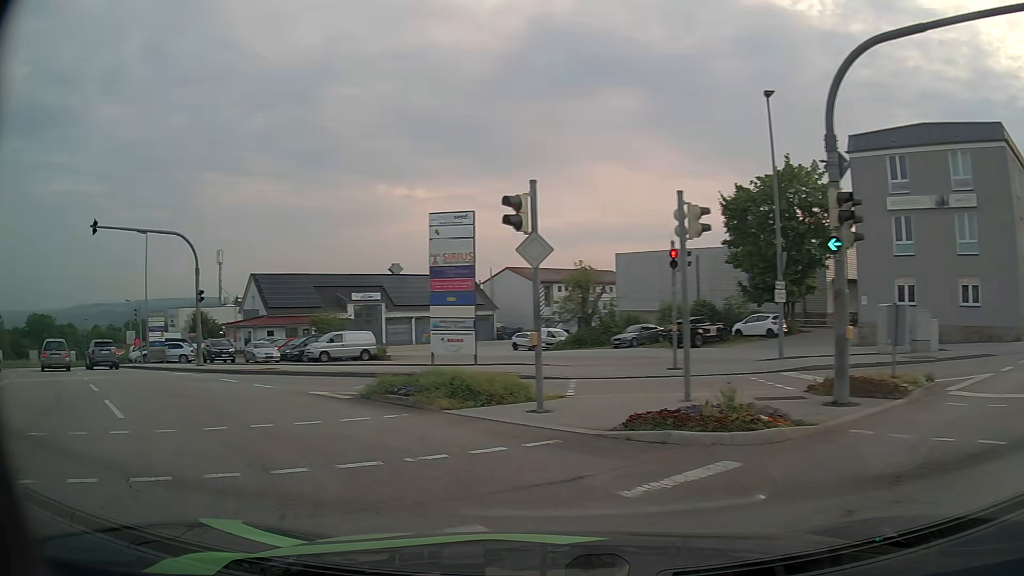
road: tertiary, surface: asphalt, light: Day
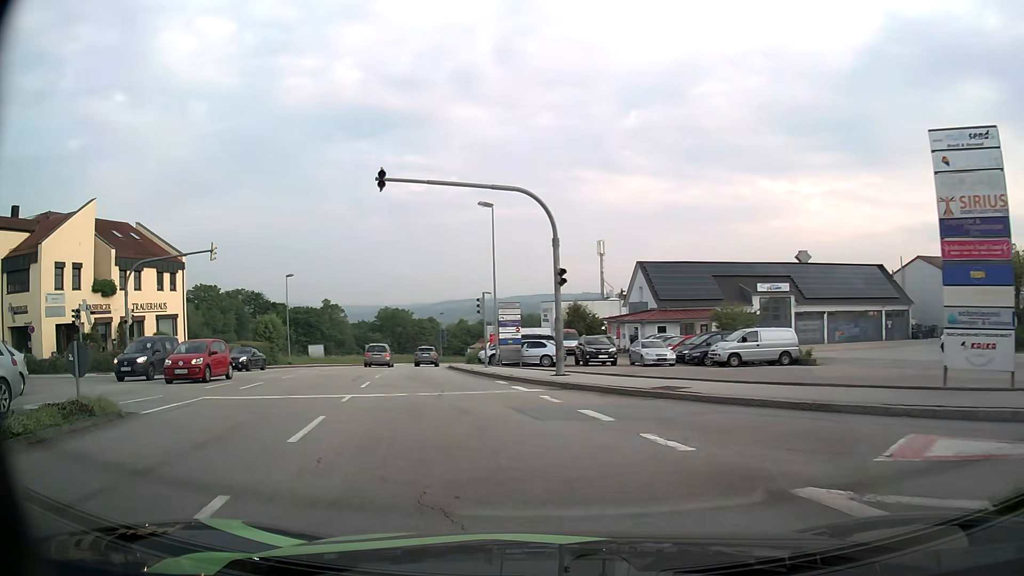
(-3.1, +8.6) m; -35°
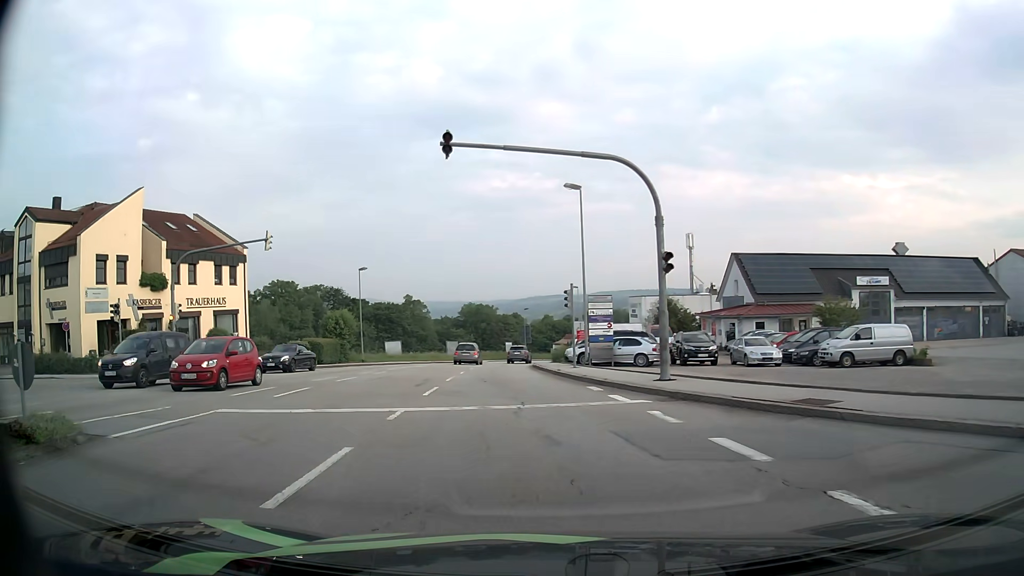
(-0.2, +3.5) m; -6°
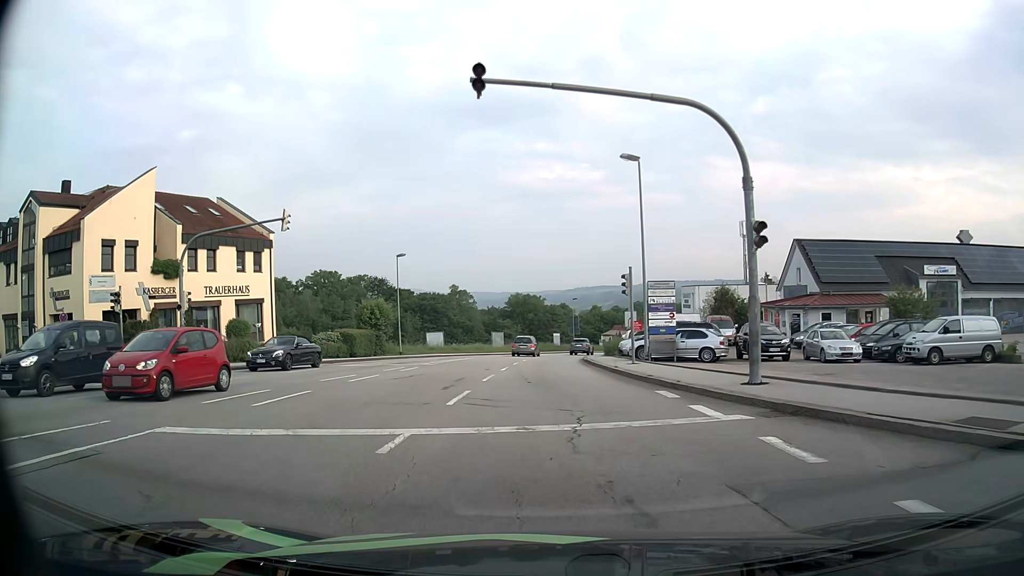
(-0.2, +3.7) m; -5°
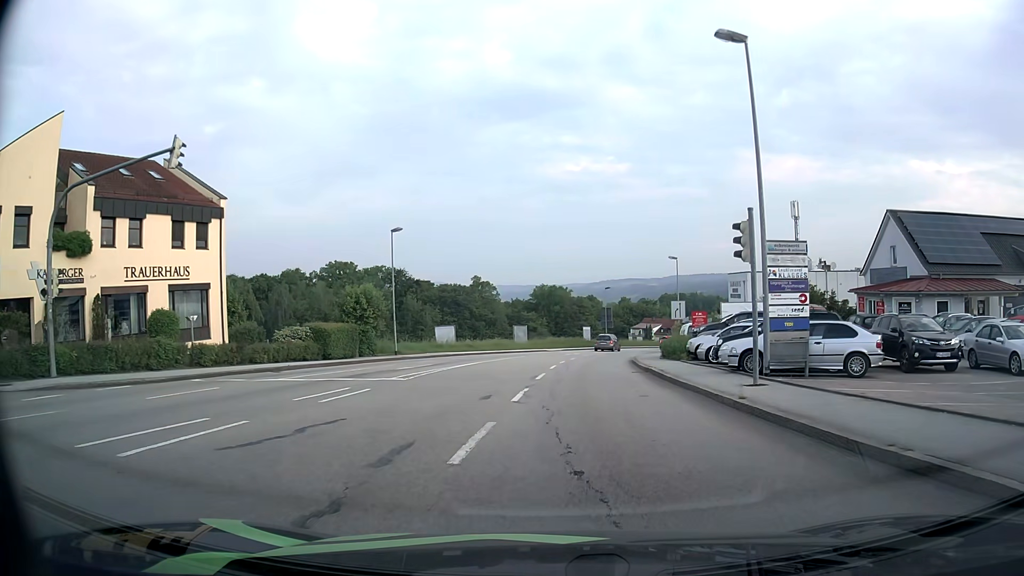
(-0.5, +11.5) m; -2°
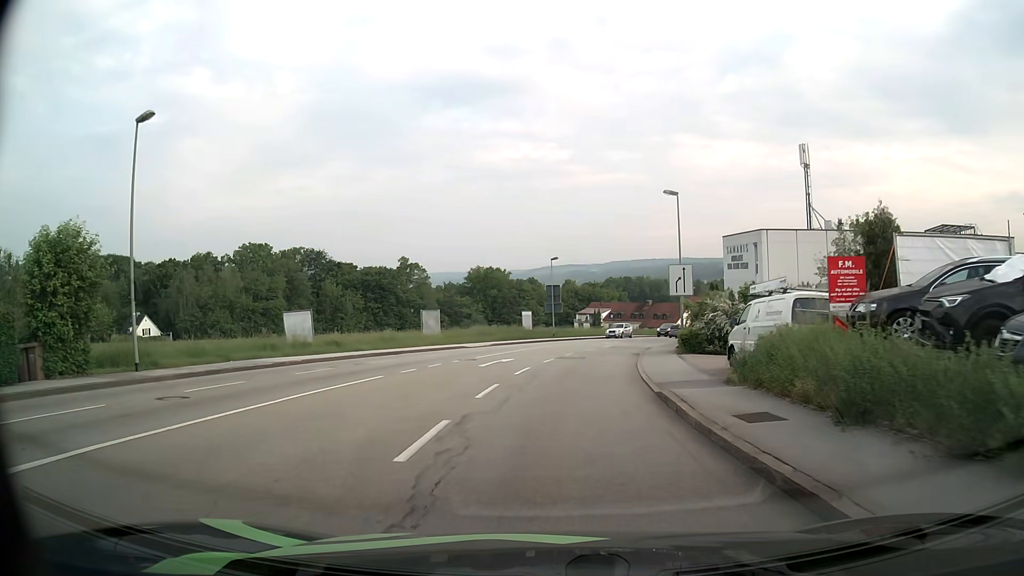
(+1.3, +24.3) m; +5°
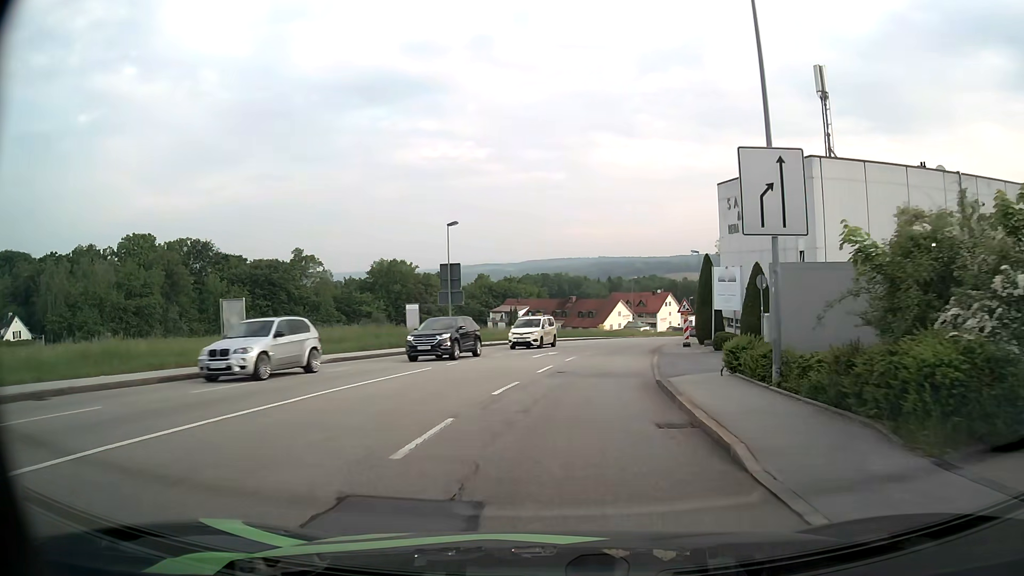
(+1.0, +23.5) m; +7°
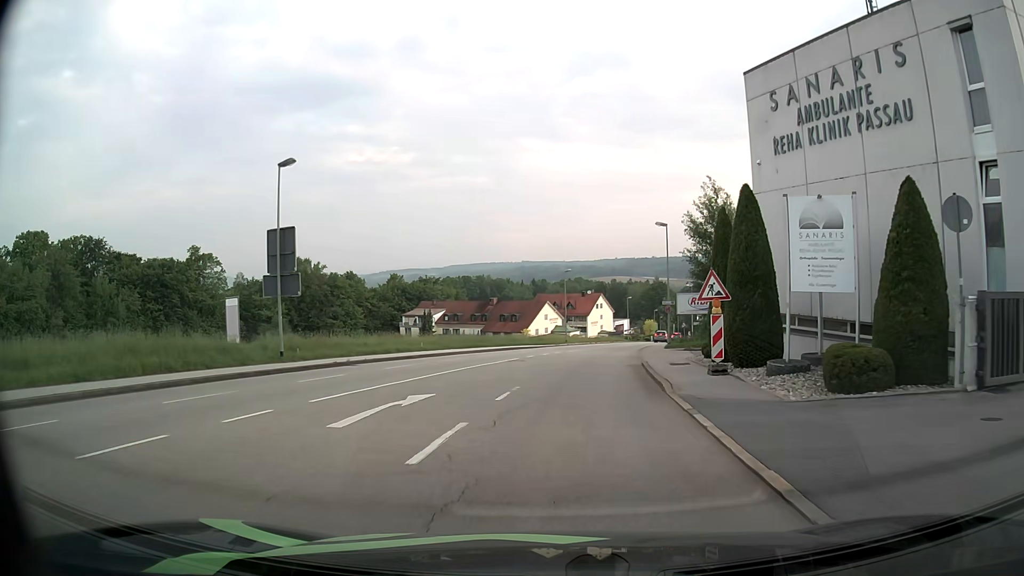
(+1.1, +18.7) m; +7°
(0, +10) (+1, +20) (+2, +30) (+3, +40) (+5, +50) (+7, +59) (+10, +69) (+12, +79) (+15, +89) (+17, +98) m
